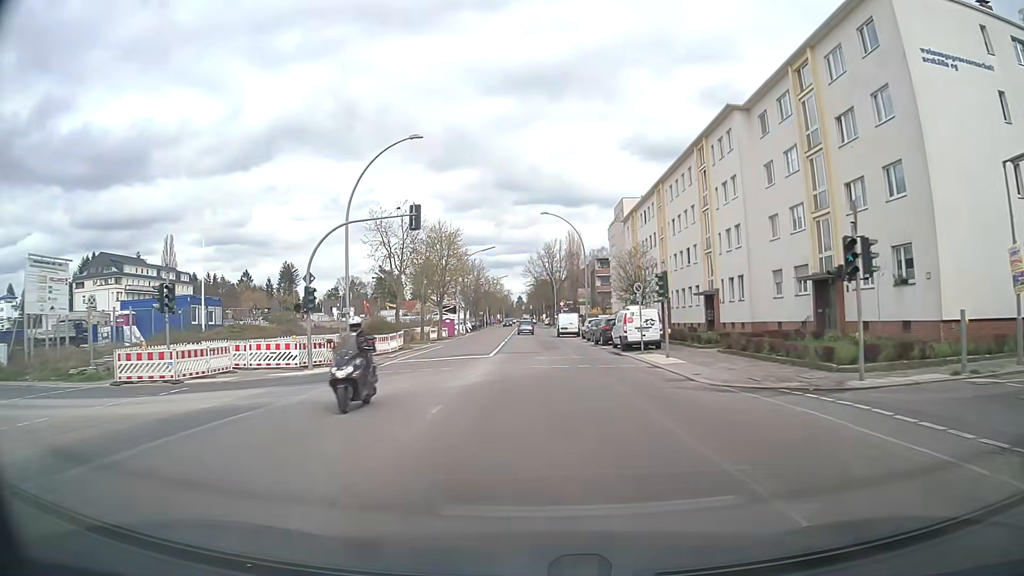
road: secondary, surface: asphalt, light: Day
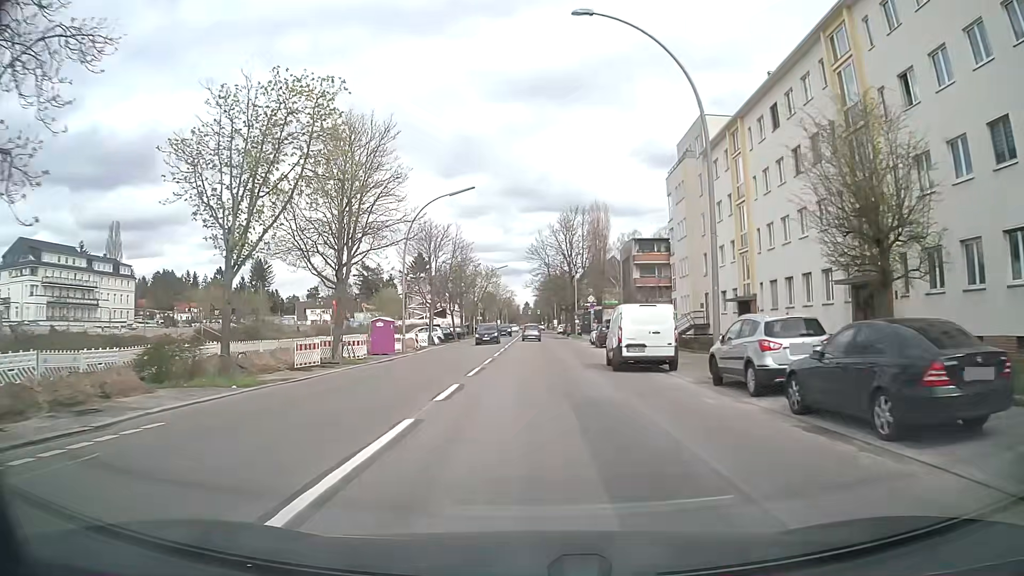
(-0.3, +37.3) m; -1°
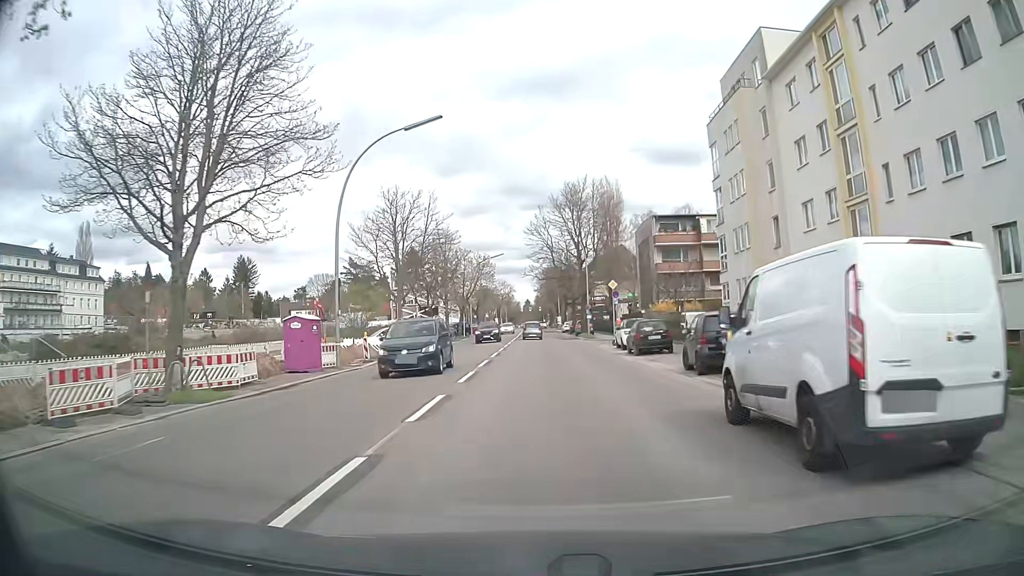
(0.0, +14.8) m; 0°
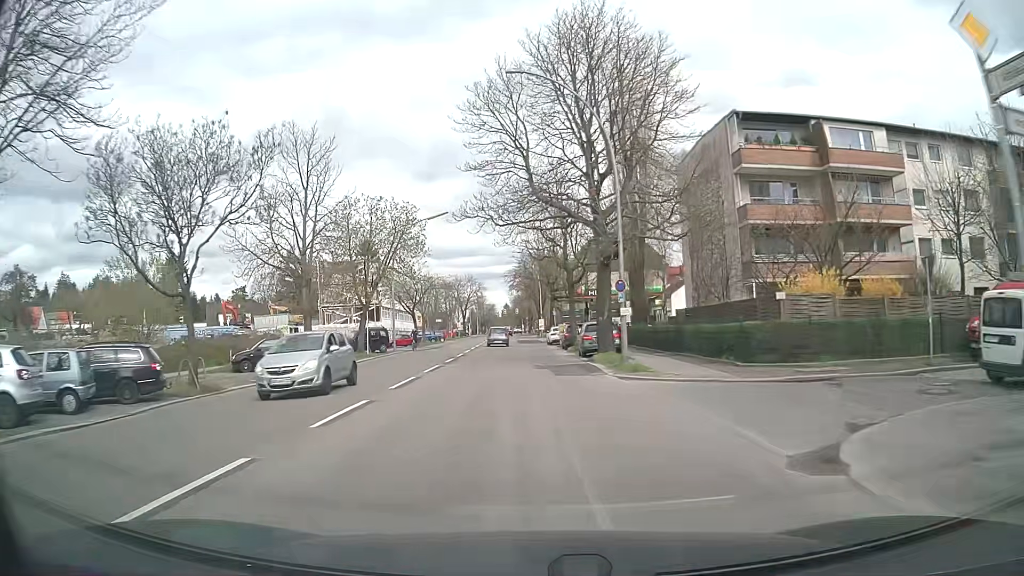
(+1.2, +36.1) m; +2°
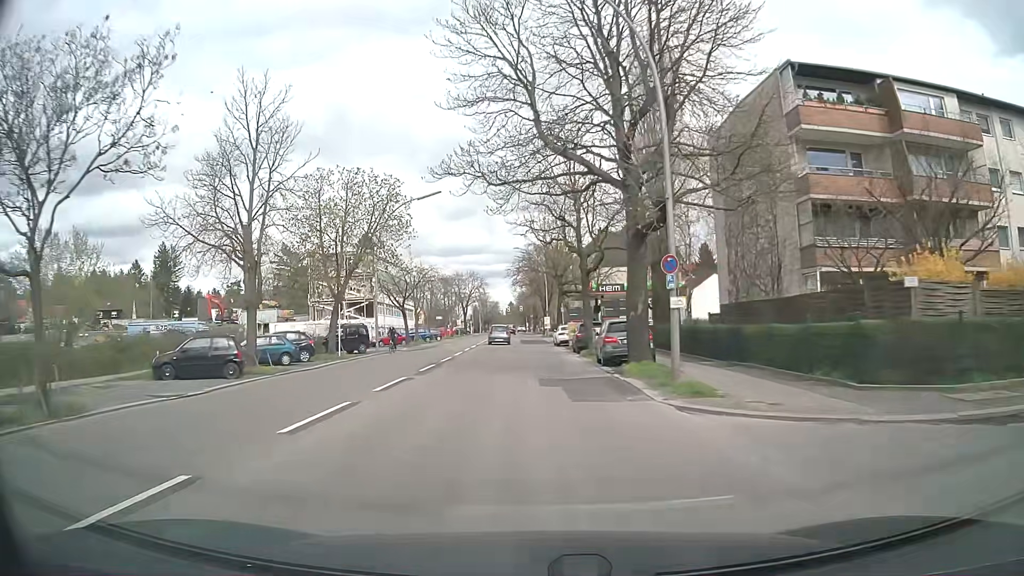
(0.0, +7.2) m; 0°
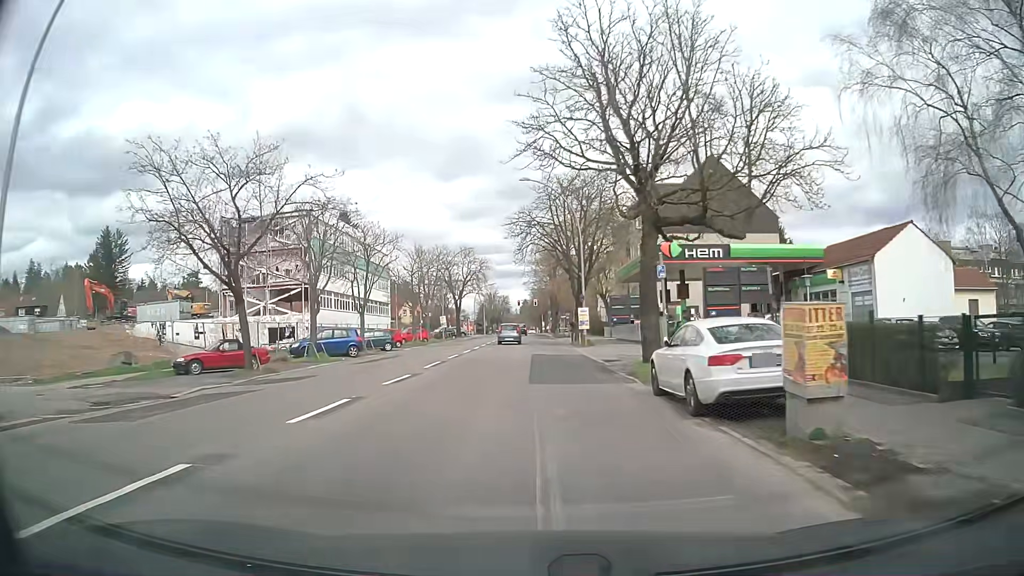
(-0.6, +35.5) m; -2°
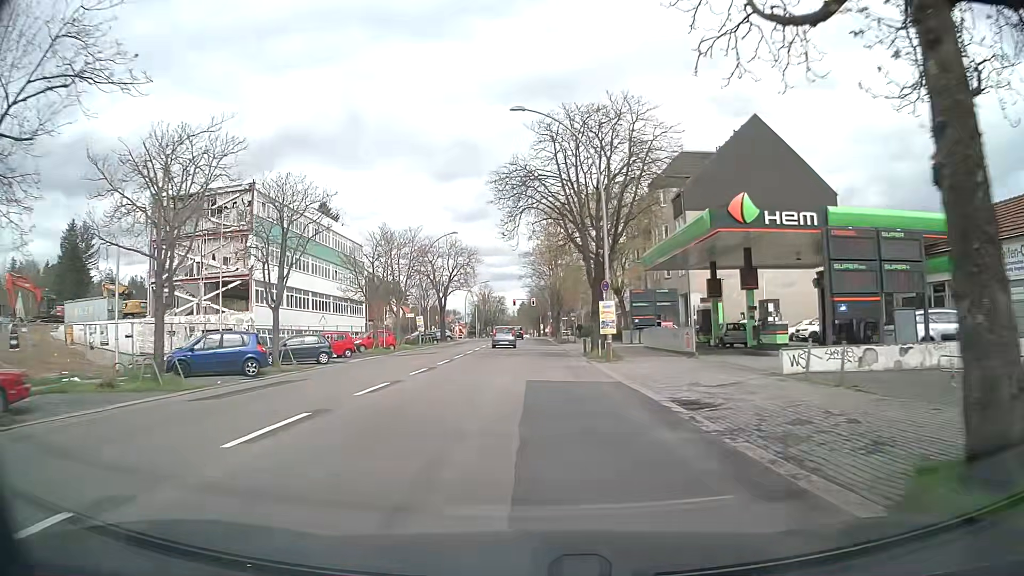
(+0.1, +13.8) m; +1°
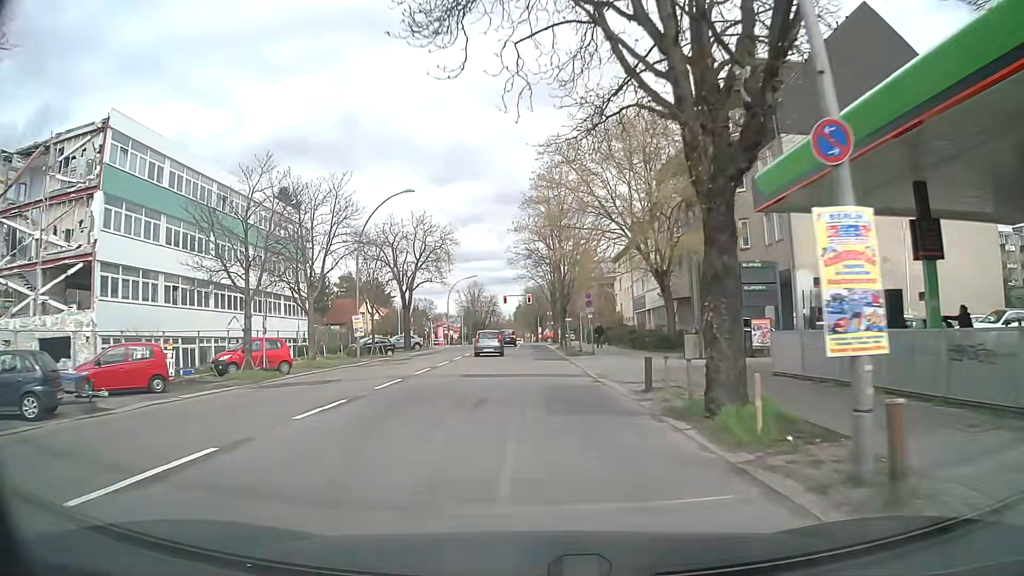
(-0.1, +20.5) m; -1°
